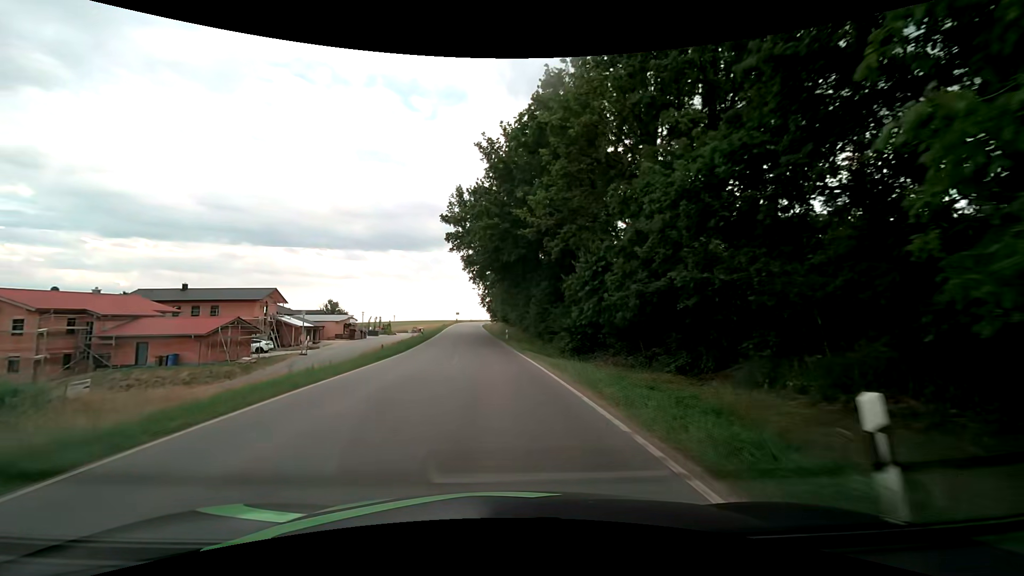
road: tertiary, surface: asphalt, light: Day
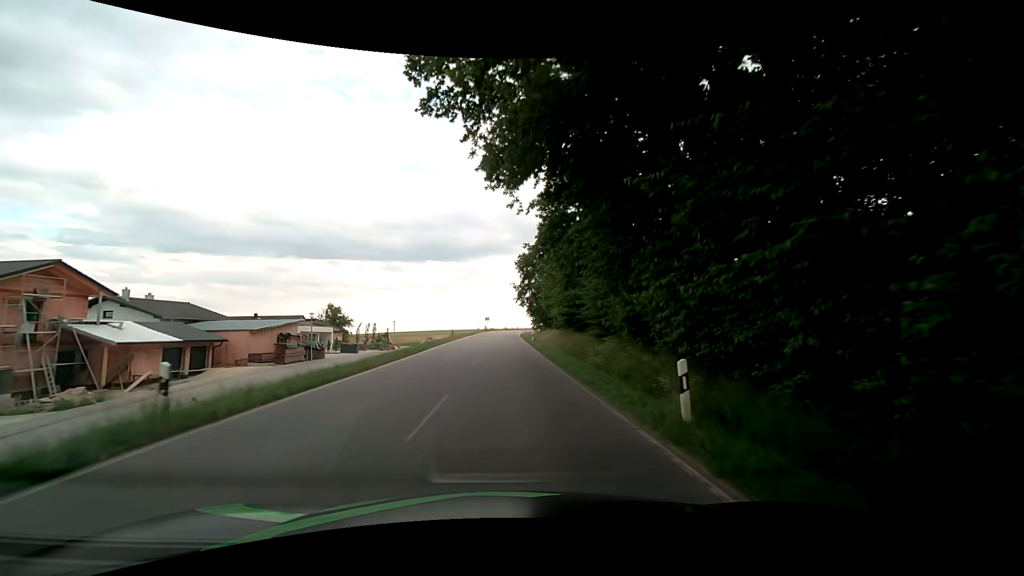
(-1.8, +37.5) m; -4°
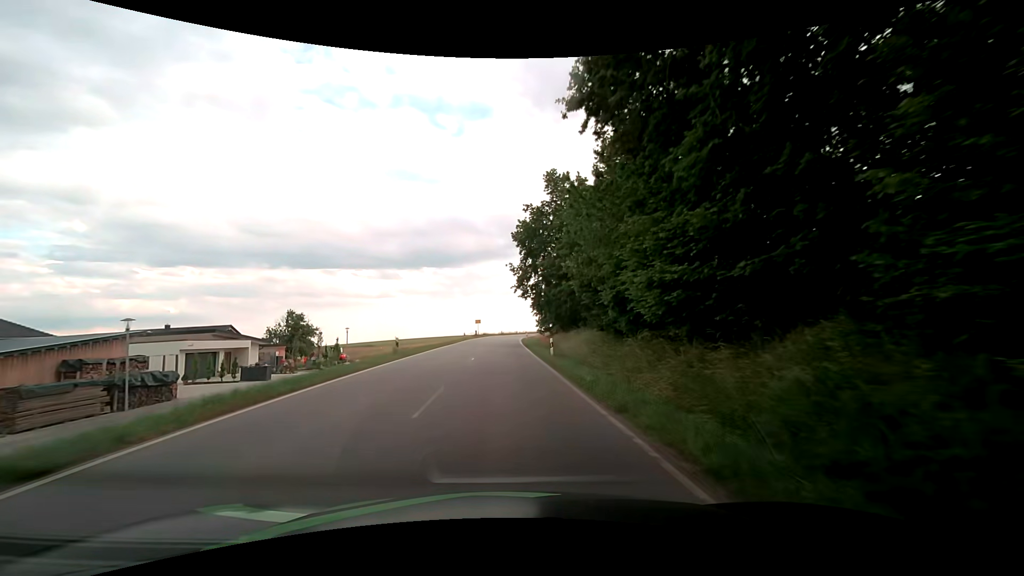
(+0.1, +22.5) m; 0°
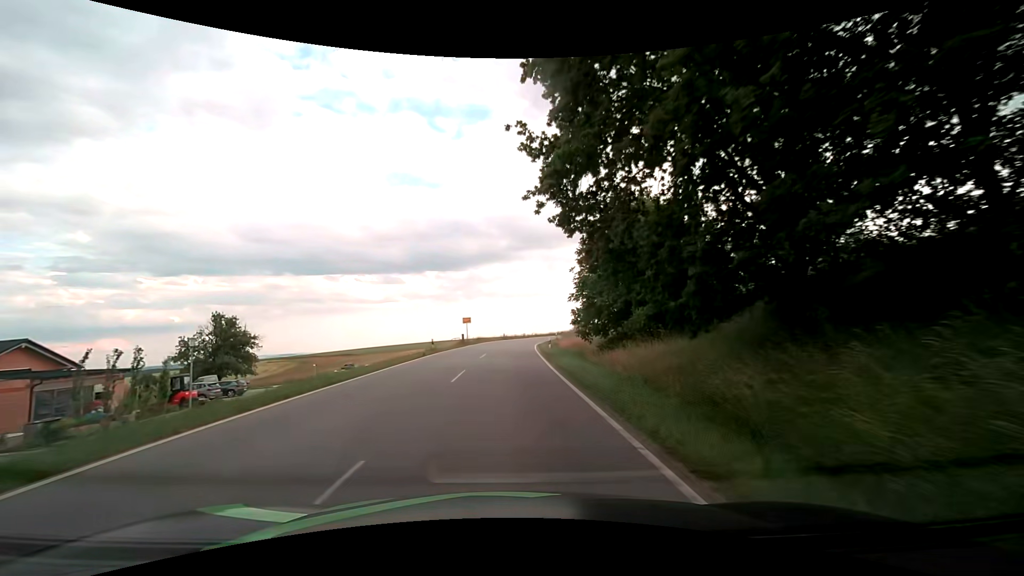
(+0.2, +30.1) m; 0°
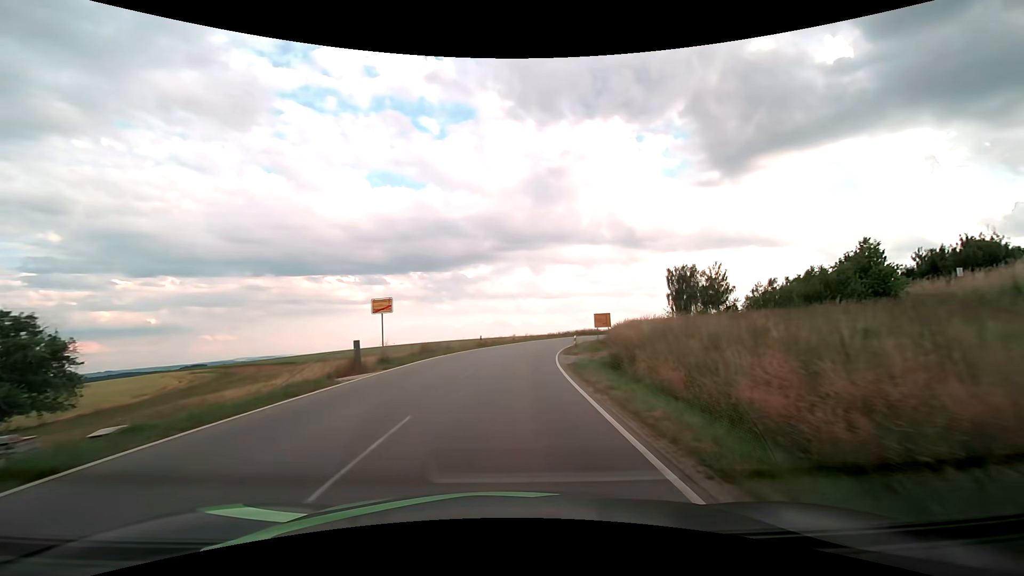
(+0.4, +33.2) m; +2°
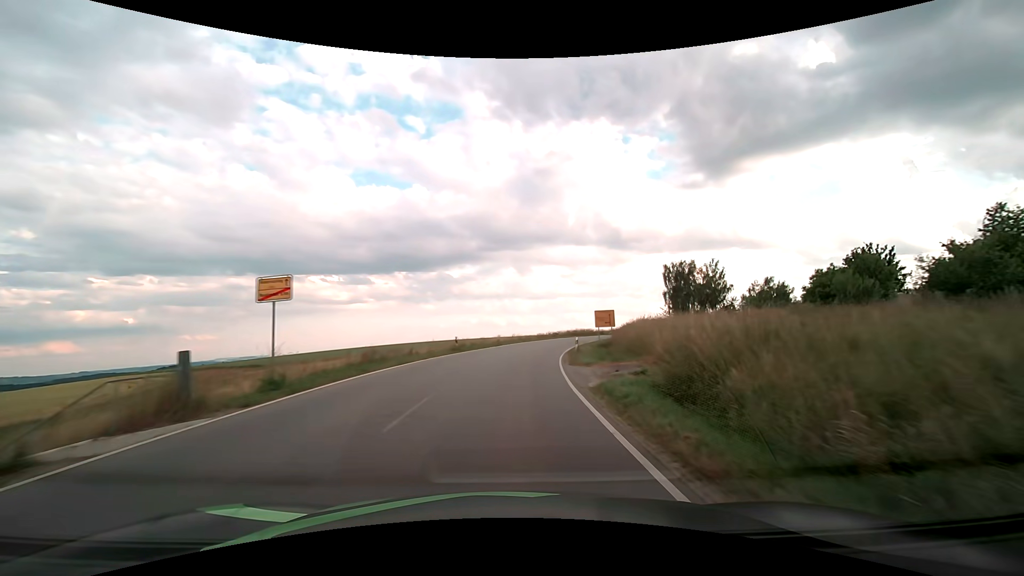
(+0.1, +9.2) m; +1°
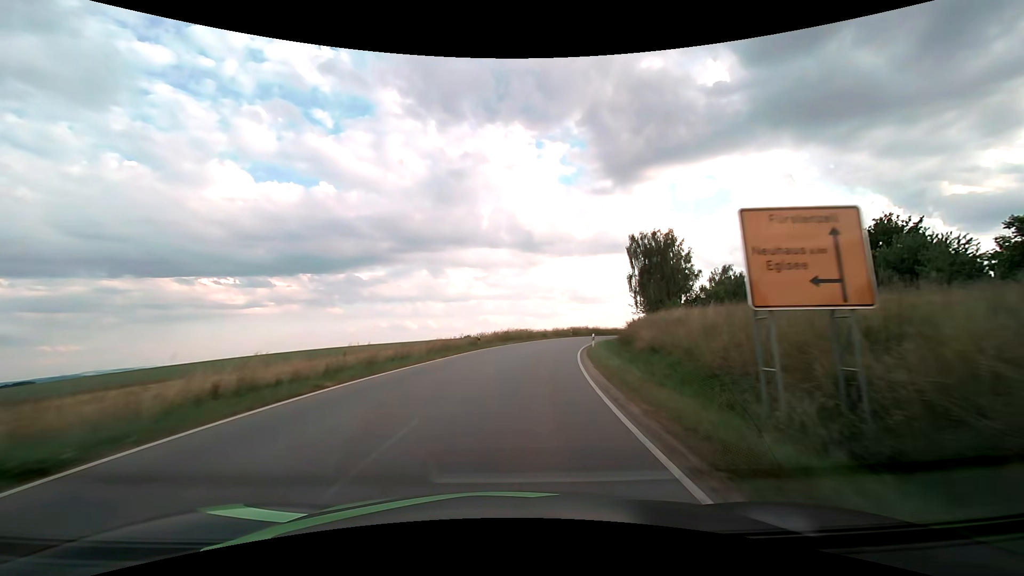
(+3.1, +38.9) m; +10°
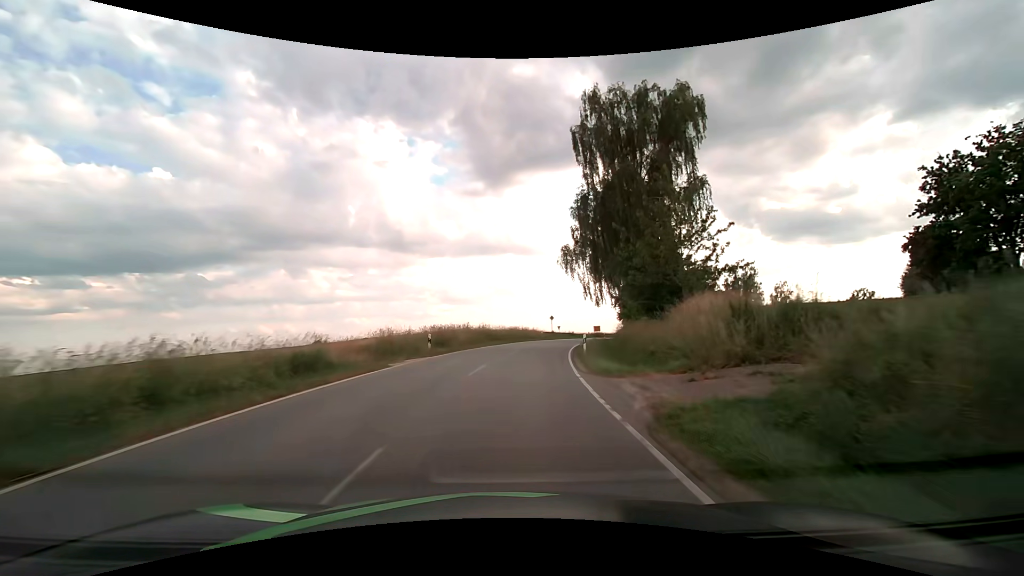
(+6.4, +48.3) m; +15°
(0, +10) (+1, +20) (+2, +30) (+3, +40) (+6, +50) (+8, +59) (+11, +69) (+15, +78) (+19, +87) (+24, +96) m
